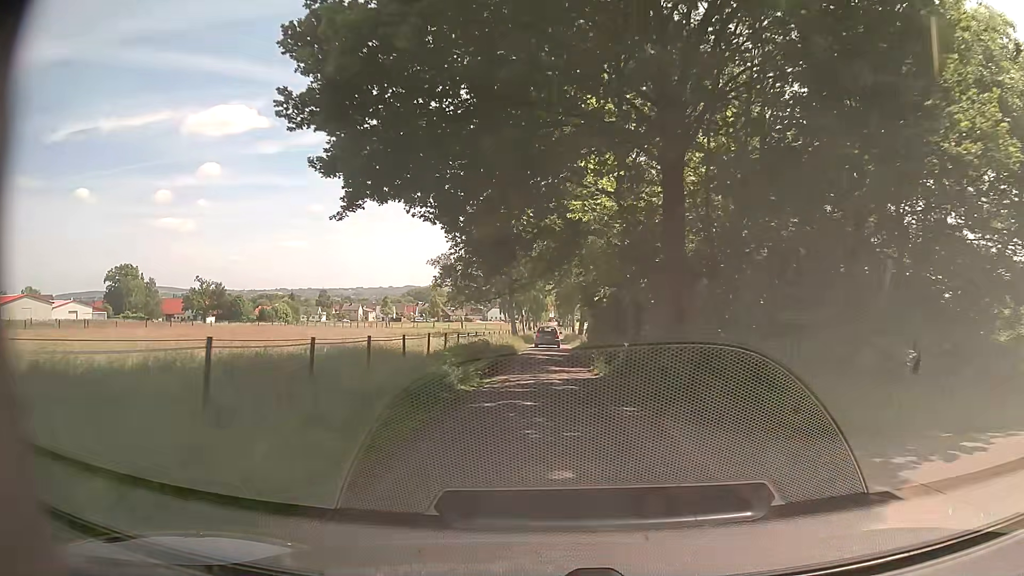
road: residential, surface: asphalt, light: Day
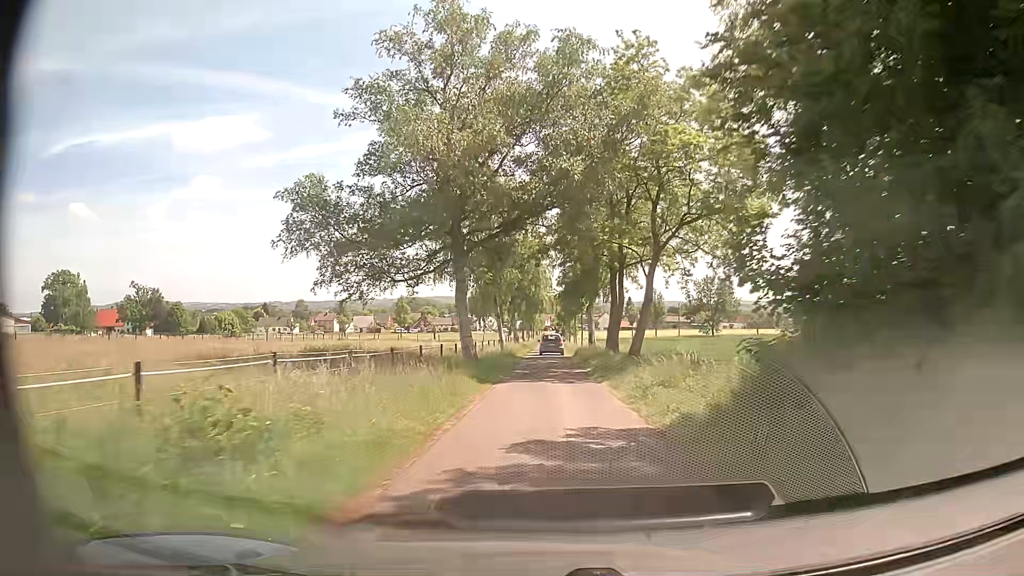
(0.0, +37.5) m; 0°
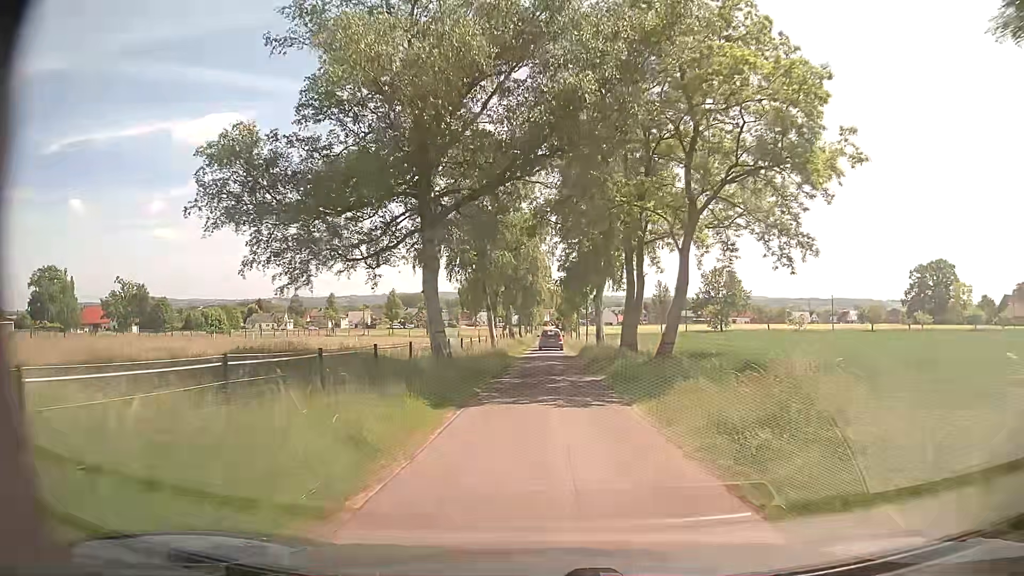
(+0.1, +7.5) m; 0°
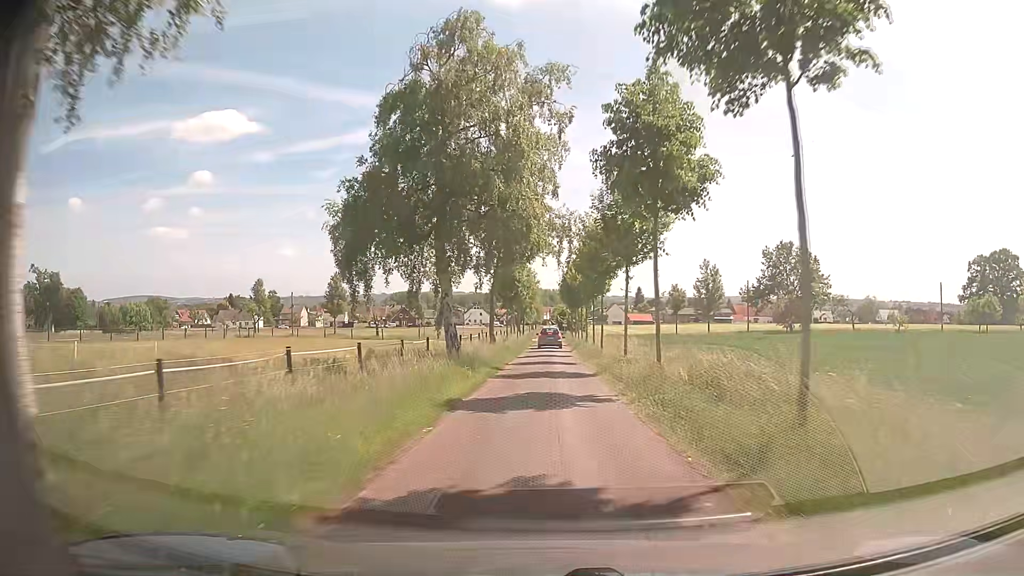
(0.0, +38.8) m; 0°
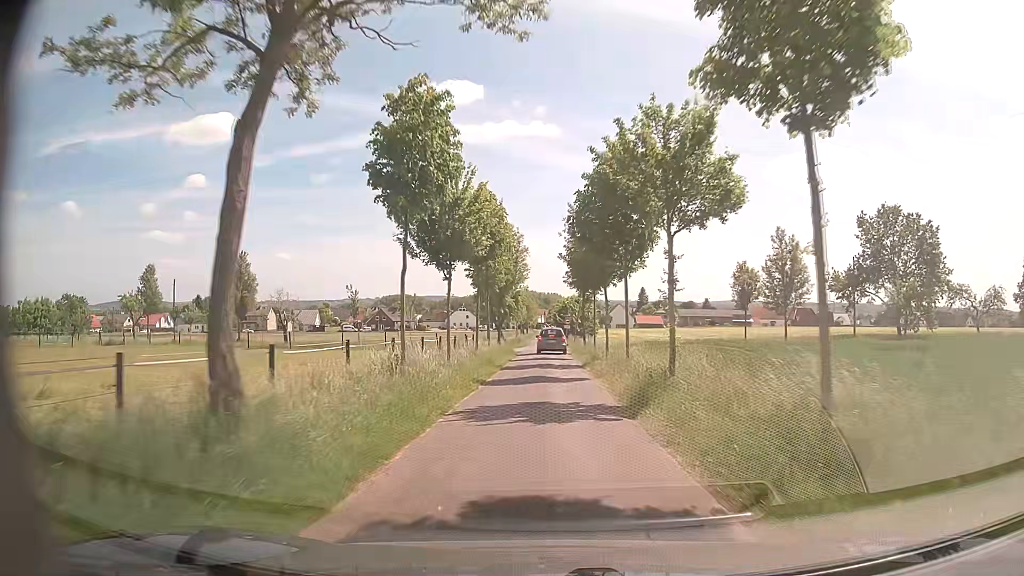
(-0.2, +32.0) m; 0°
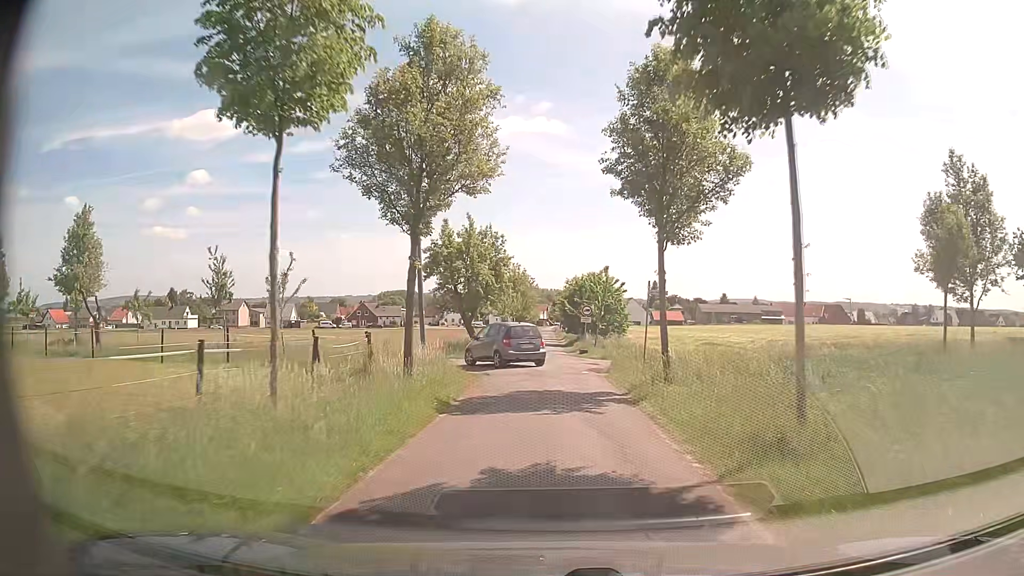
(-0.1, +28.4) m; 0°
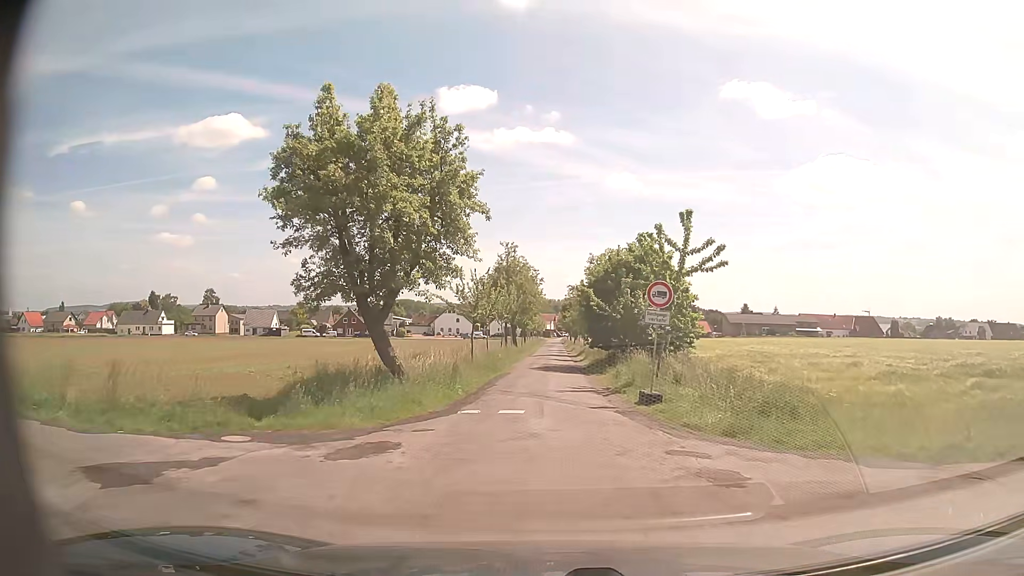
(-0.2, +23.1) m; 0°
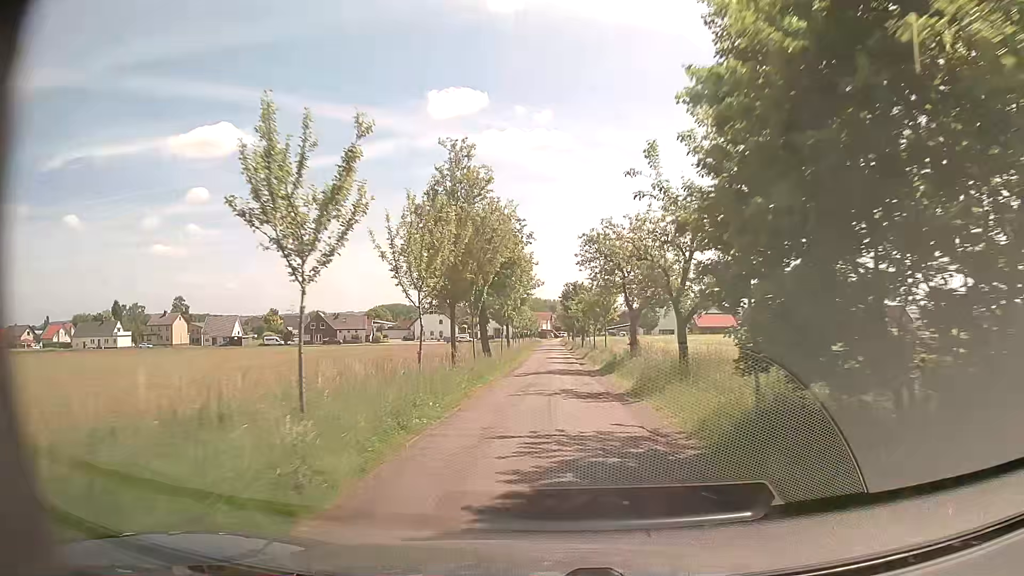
(-0.2, +26.1) m; 0°
(0, +10) (0, +20) (0, +30) (0, +40) (0, +50) (0, +60) (0, +70) (0, +80) (0, +90) (0, +100) m
